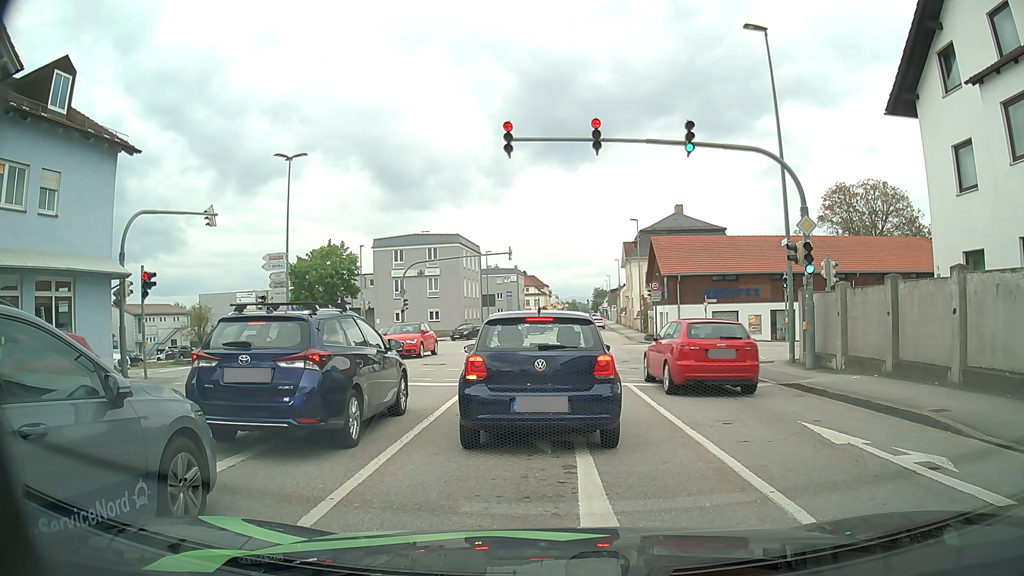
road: tertiary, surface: asphalt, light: Day
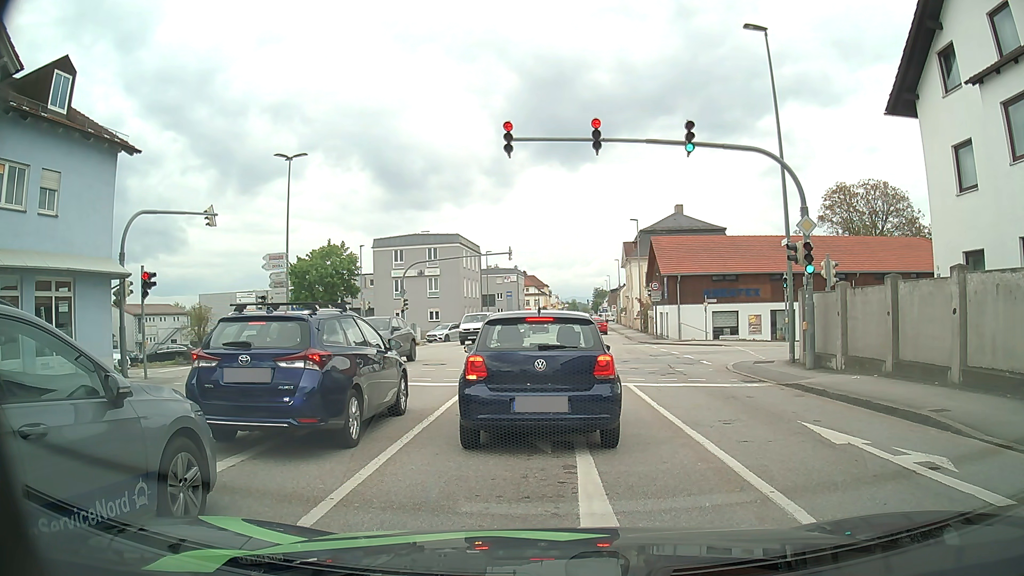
(0.0, 0.0) m; 0°
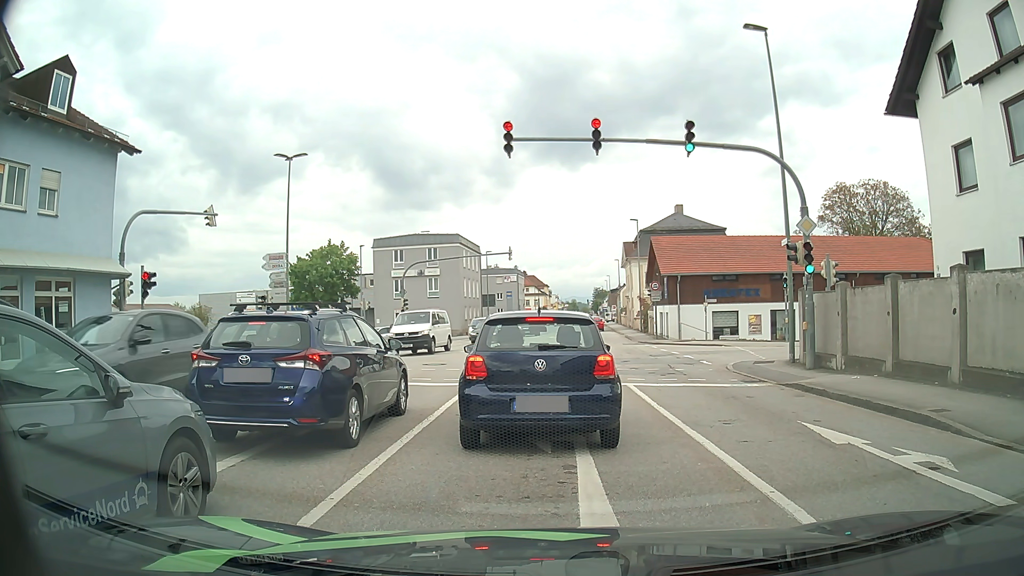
(0.0, 0.0) m; 0°
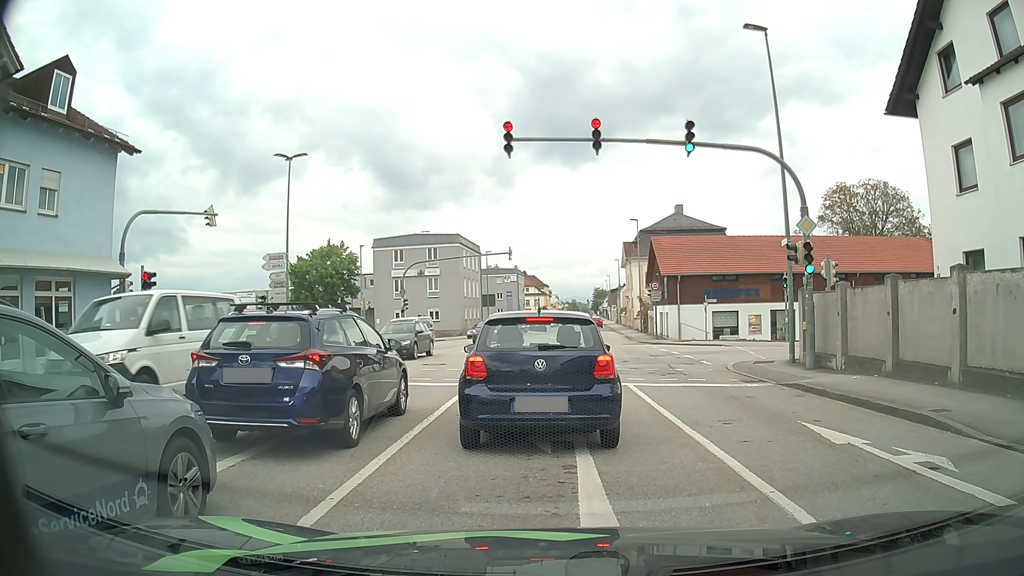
(0.0, 0.0) m; 0°
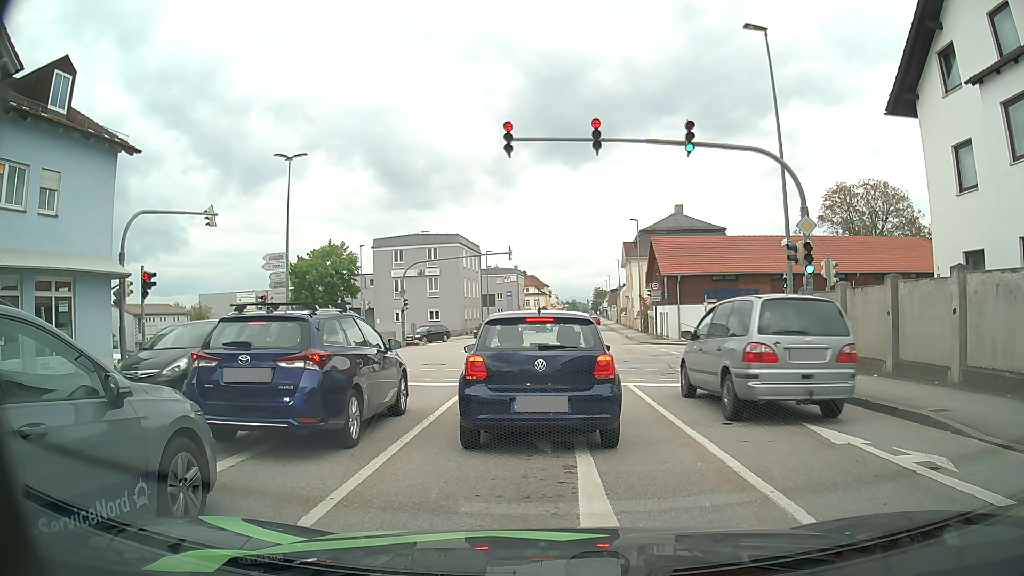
(0.0, 0.0) m; 0°
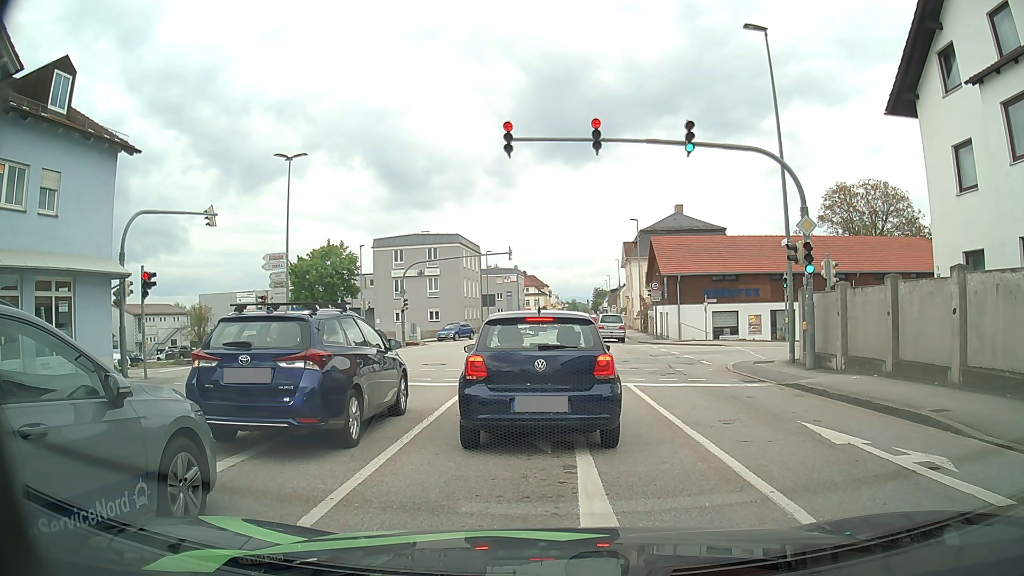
(0.0, 0.0) m; 0°
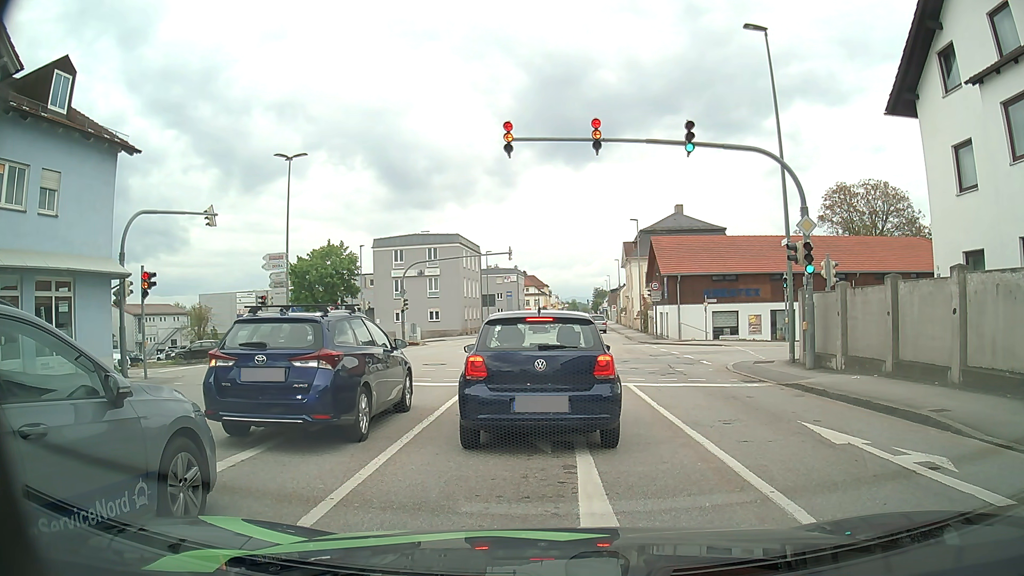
(0.0, 0.0) m; 0°
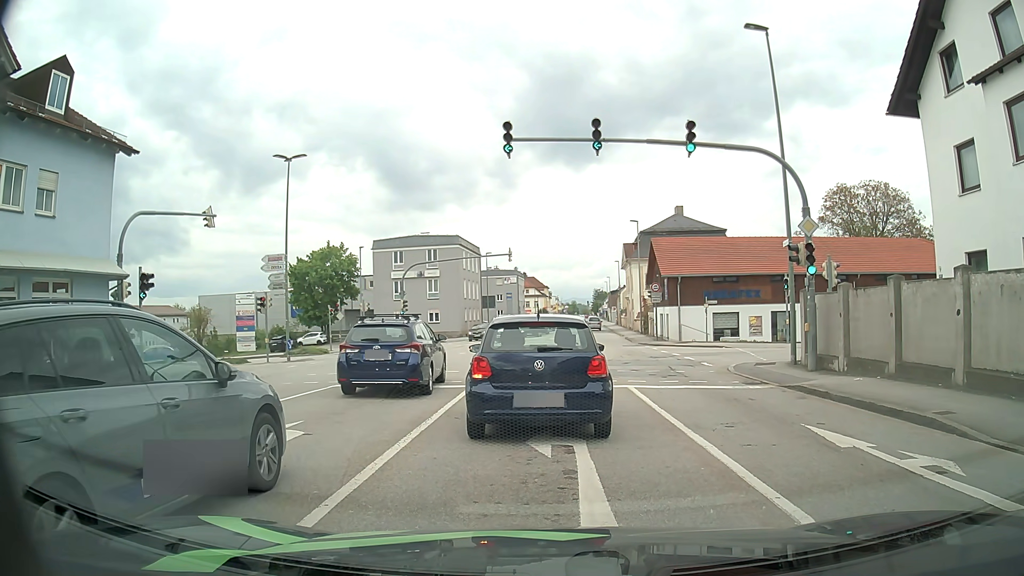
(0.0, +0.1) m; 0°
(0, +10) (0, +20) (-1, +30) (-6, +38) (-15, +41) (-25, +41) (-35, +41) (-45, +40) (-55, +40) (-65, +41) m
